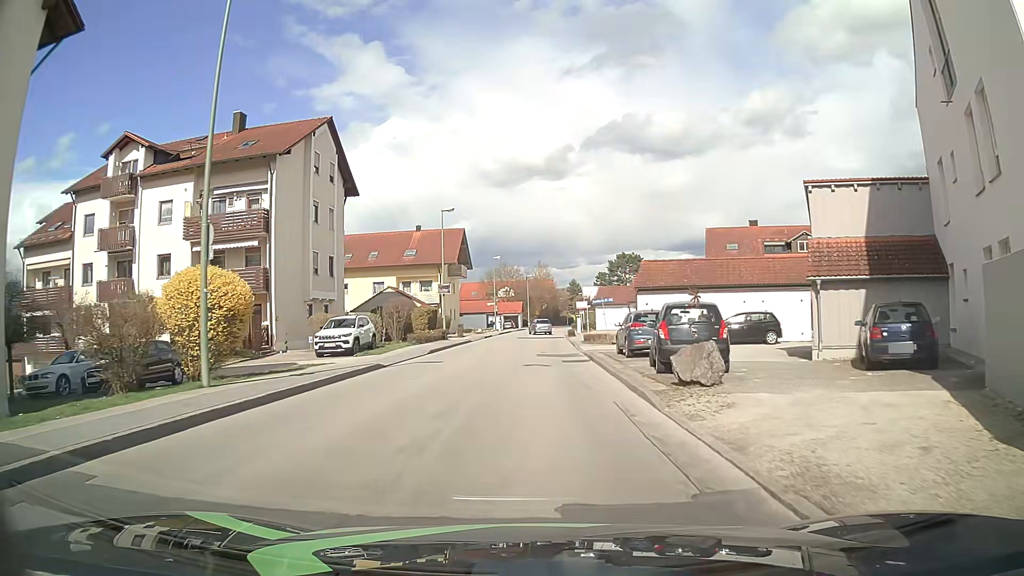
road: unclassified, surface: asphalt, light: Day
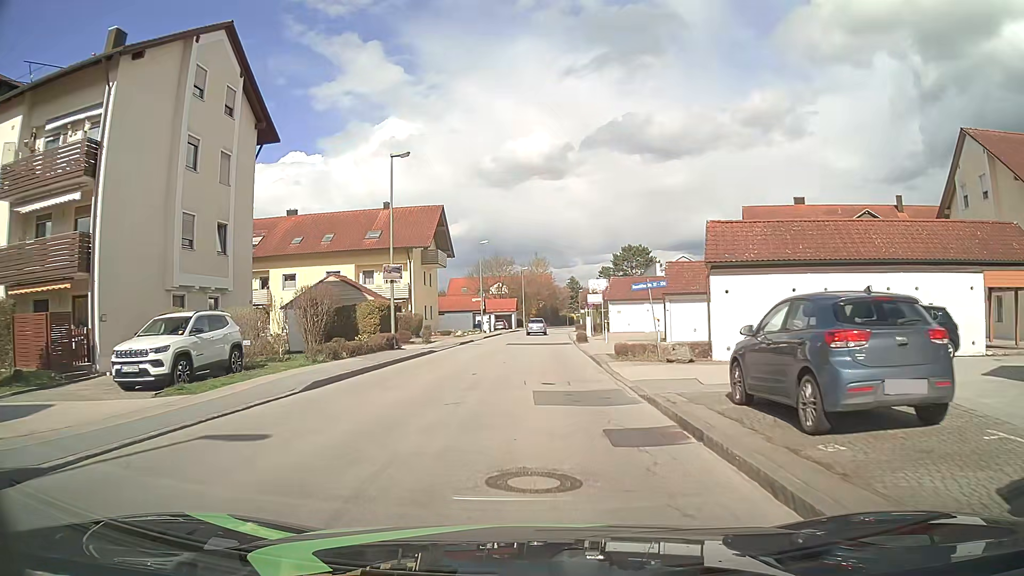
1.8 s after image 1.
(+0.2, +14.3) m; +1°
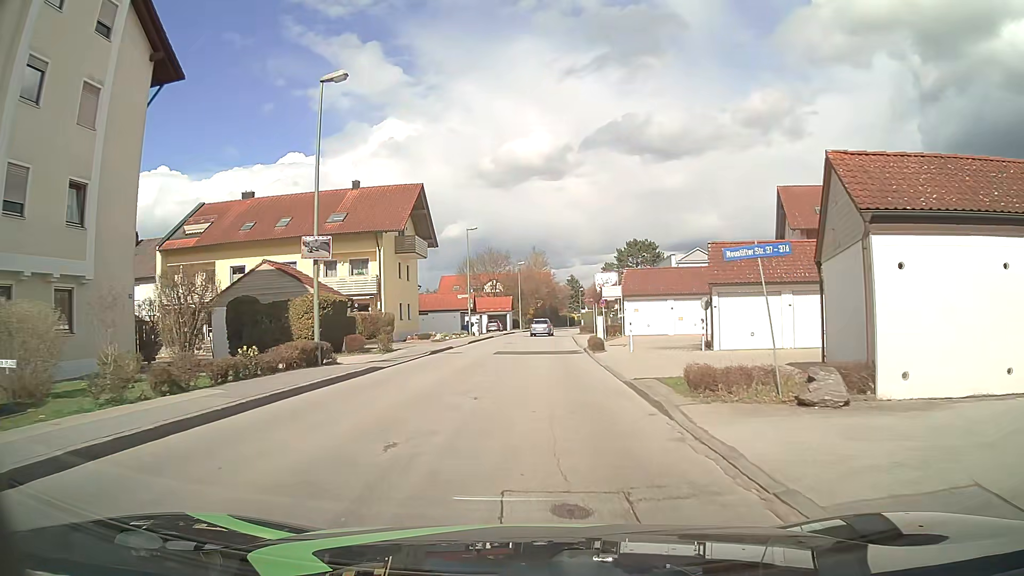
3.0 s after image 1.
(0.0, +9.6) m; 0°
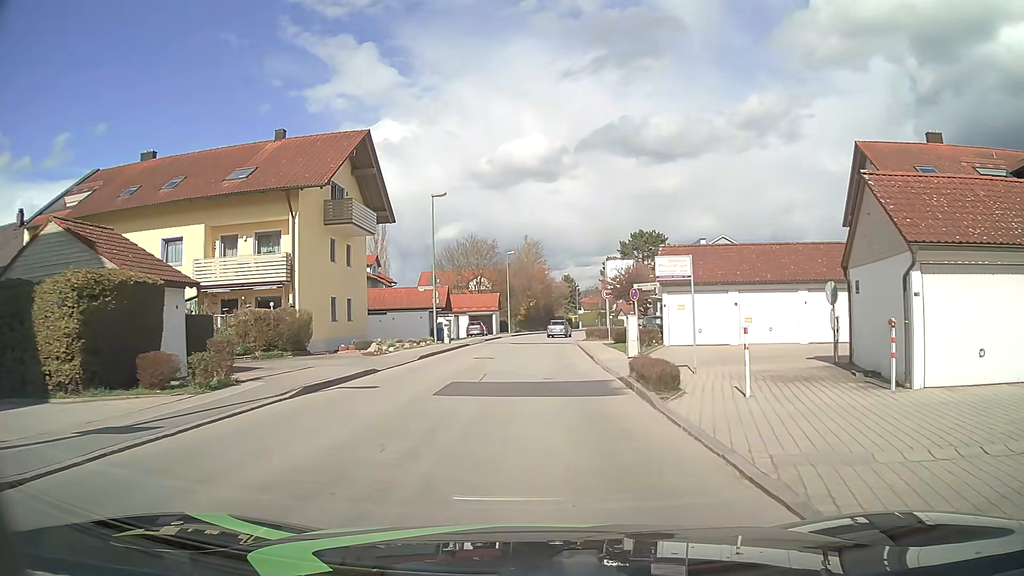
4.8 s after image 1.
(+0.2, +14.4) m; +1°
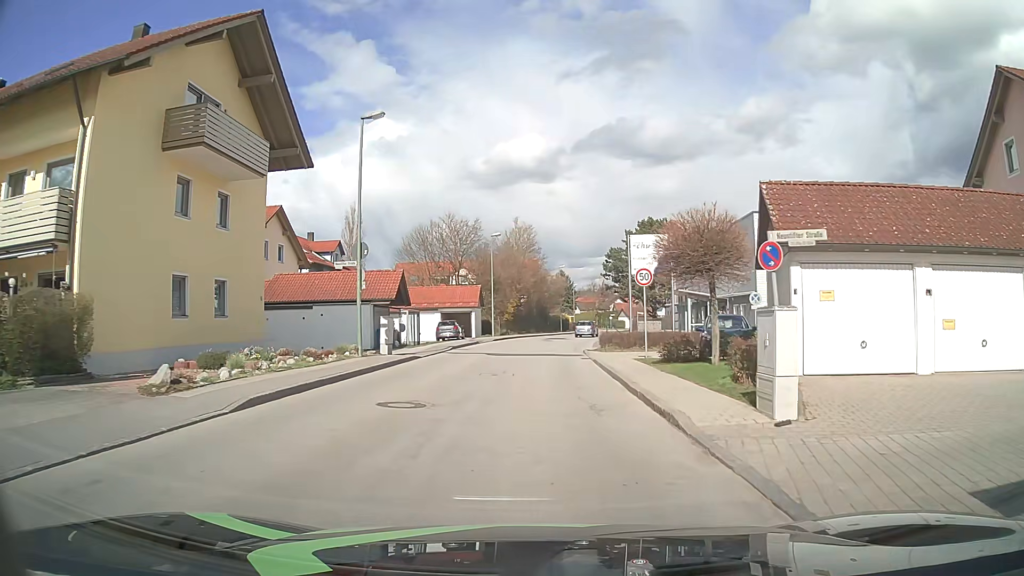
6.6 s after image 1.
(+0.1, +14.3) m; 0°
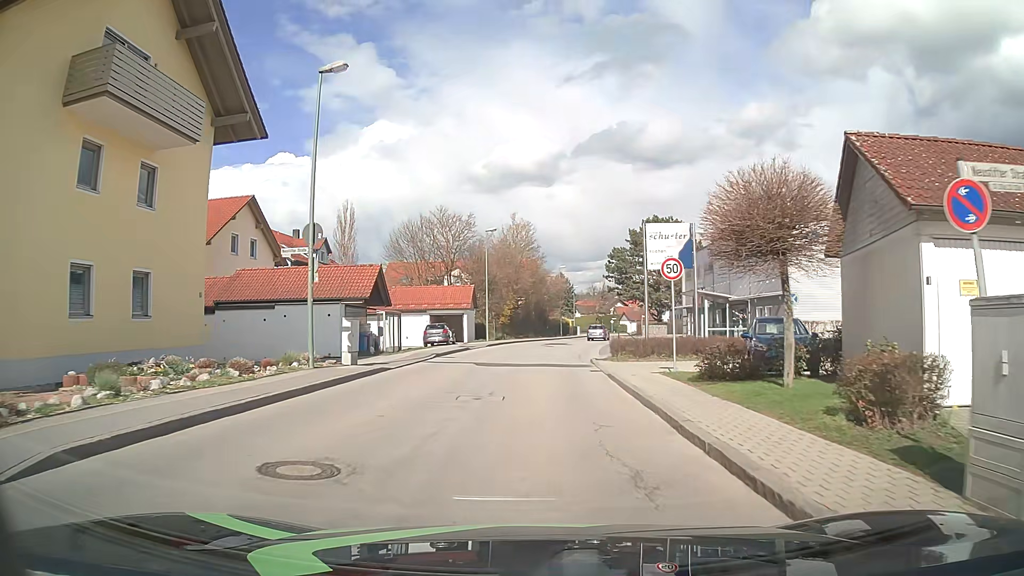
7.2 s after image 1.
(0.0, +4.8) m; 0°
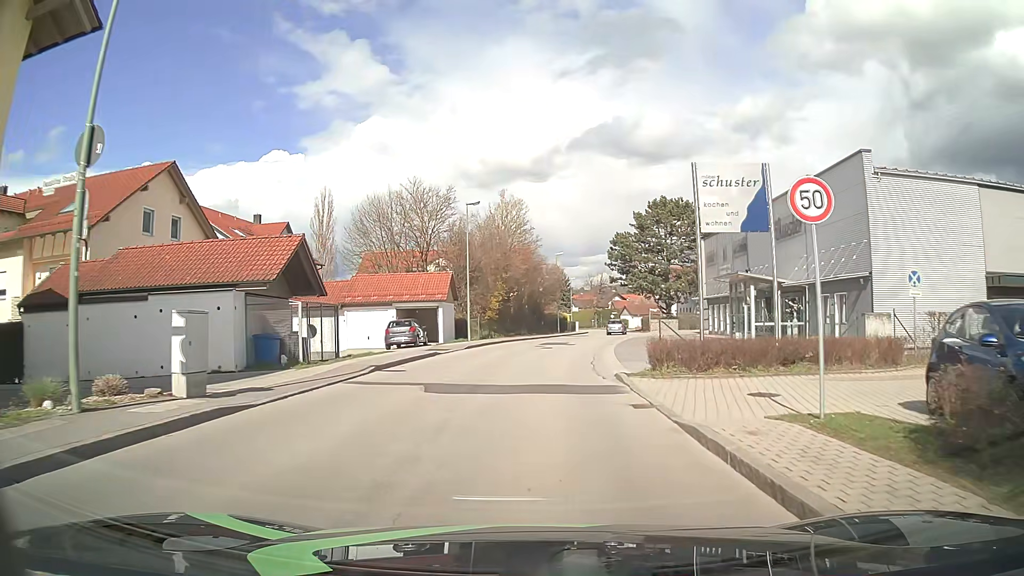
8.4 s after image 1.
(+0.1, +9.6) m; 0°
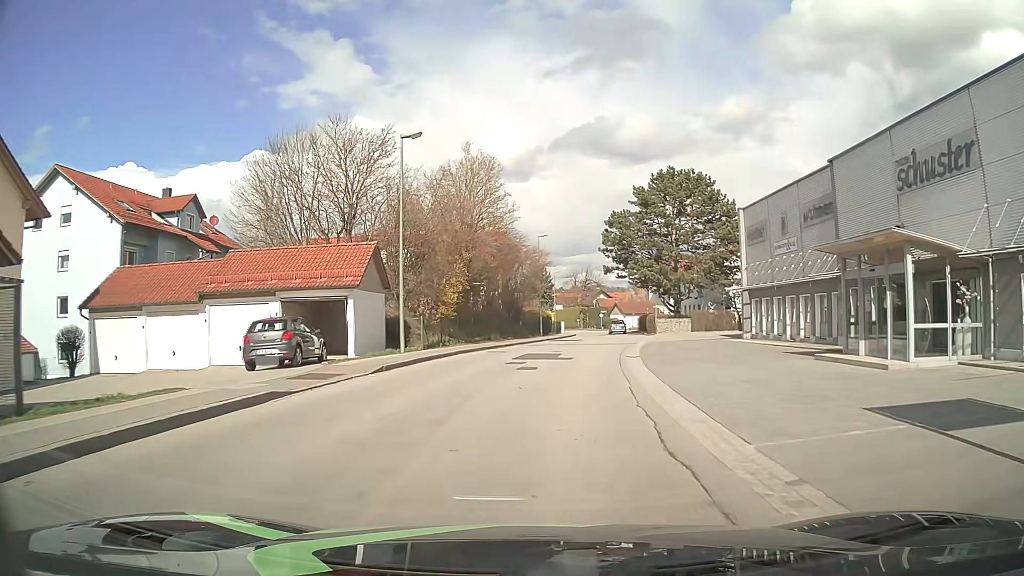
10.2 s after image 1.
(+0.3, +15.0) m; +3°
(0, +10) (+1, +20) (+2, +30) (+4, +40) (+5, +50) (+7, +60) (+8, +69) (+8, +79) (+8, +89) (+6, +99) m
